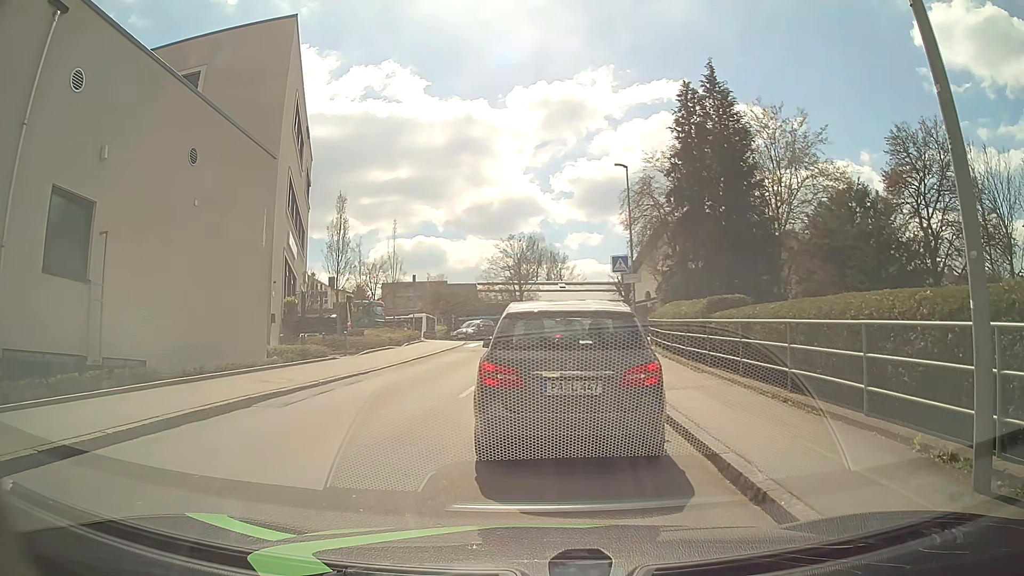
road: unclassified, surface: asphalt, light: Day
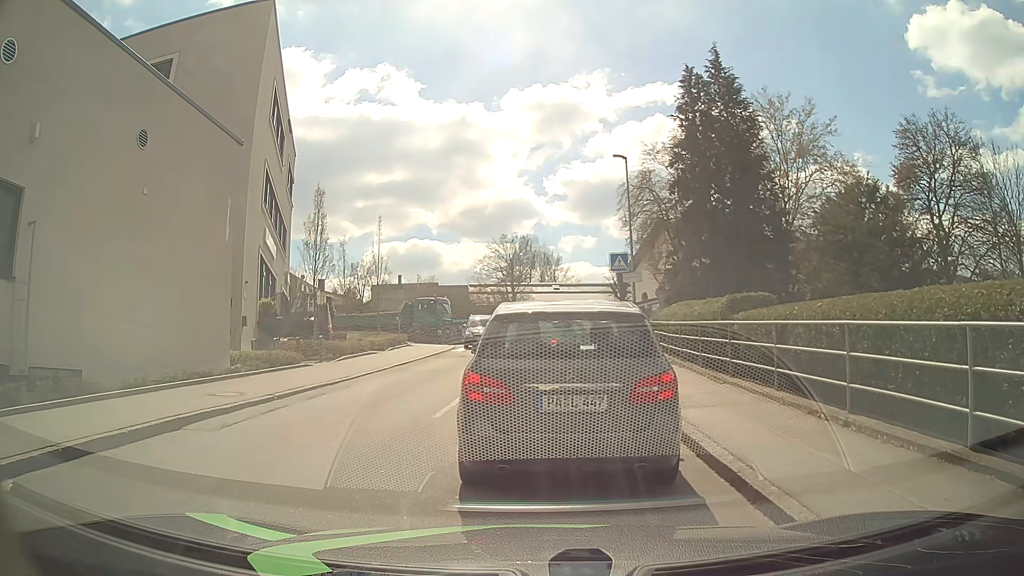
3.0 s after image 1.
(0.0, +2.1) m; 0°
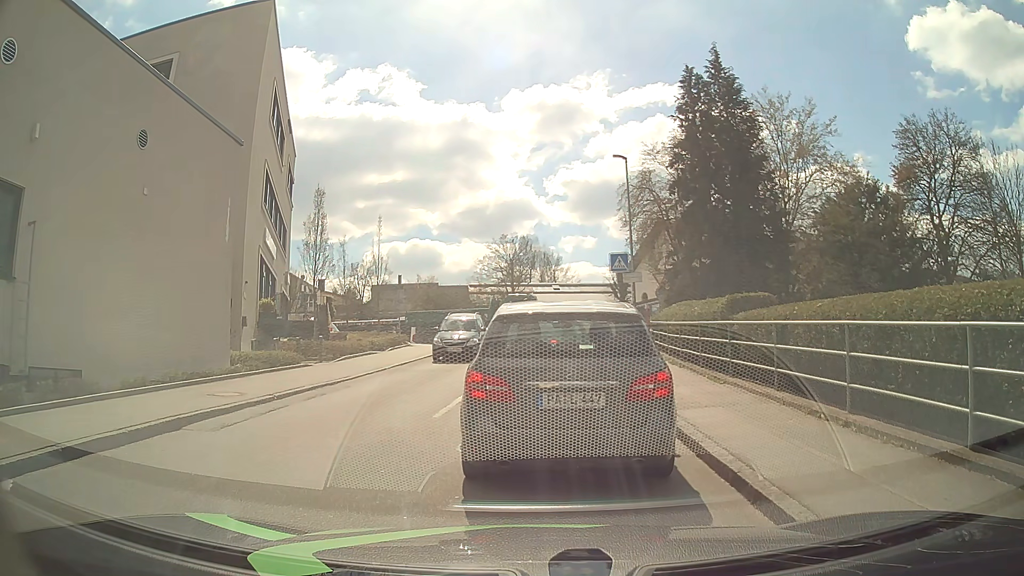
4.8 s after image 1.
(0.0, +0.1) m; 0°
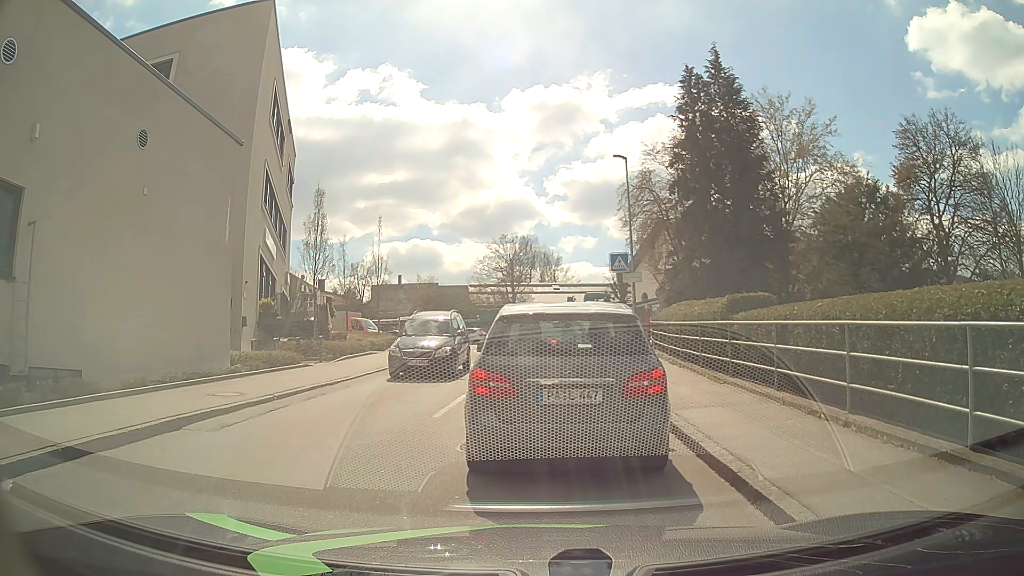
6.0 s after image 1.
(0.0, 0.0) m; 0°
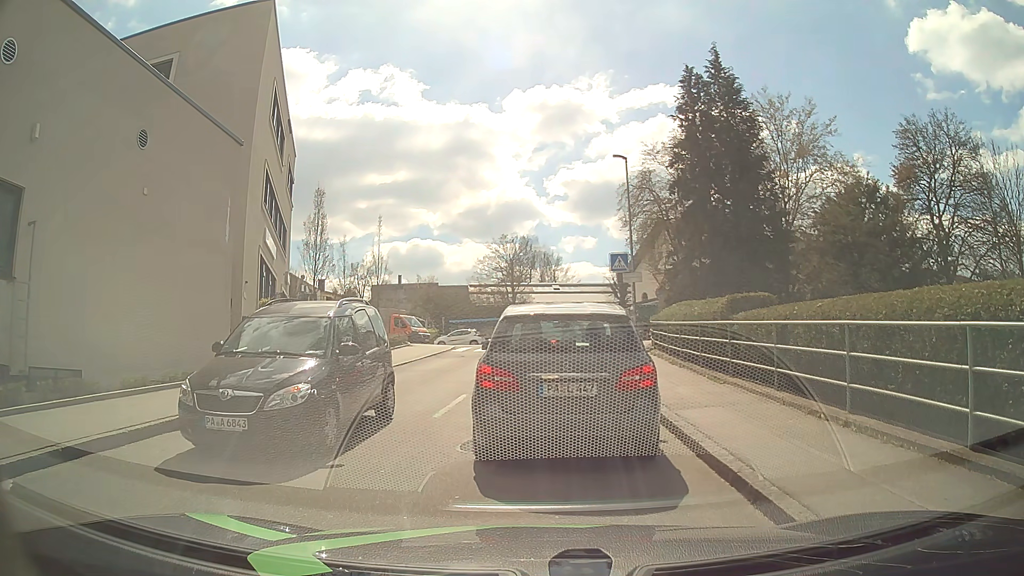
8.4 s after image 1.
(0.0, 0.0) m; 0°
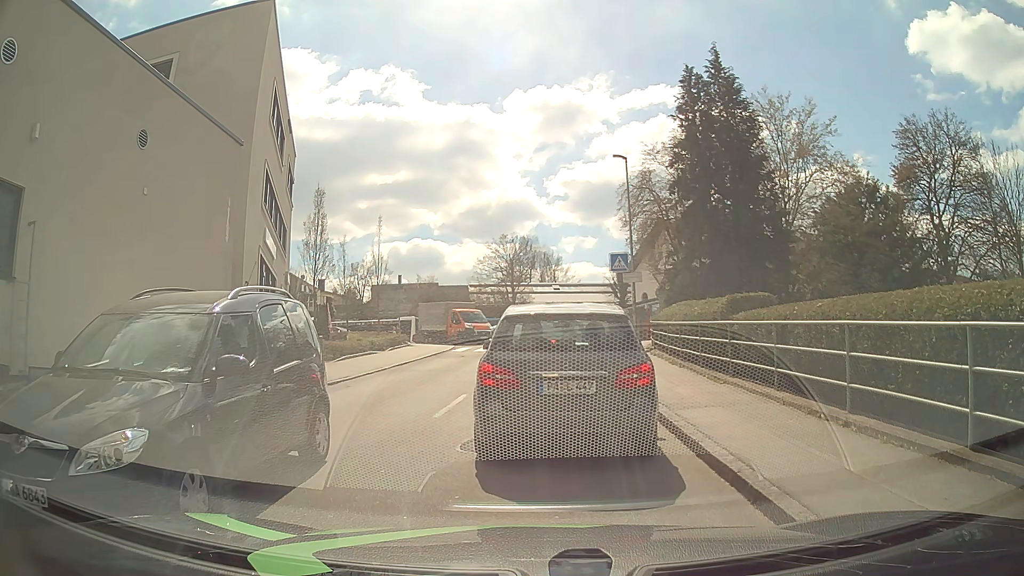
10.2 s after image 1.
(0.0, 0.0) m; 0°
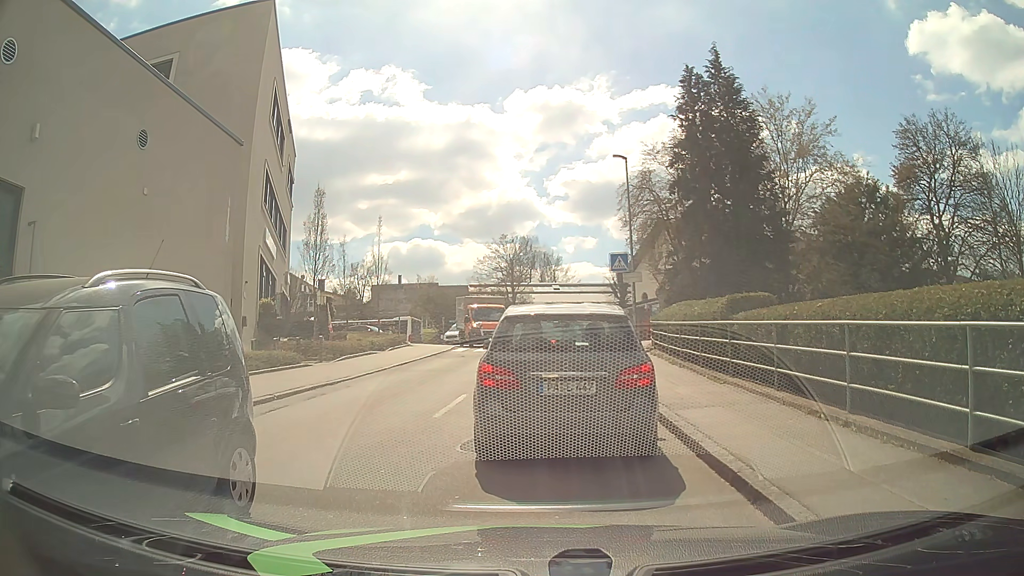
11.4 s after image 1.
(0.0, 0.0) m; 0°
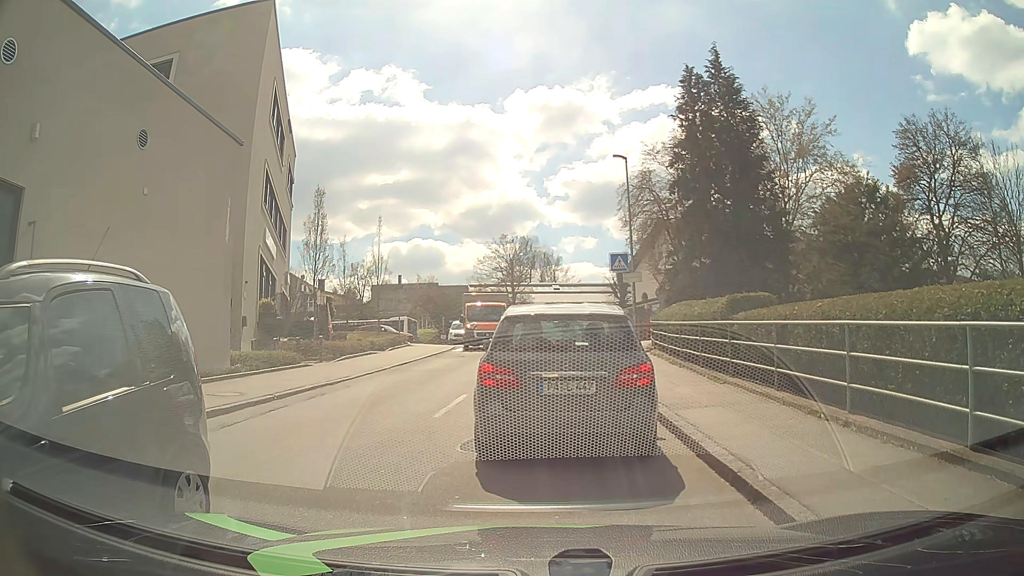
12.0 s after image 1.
(0.0, 0.0) m; 0°
